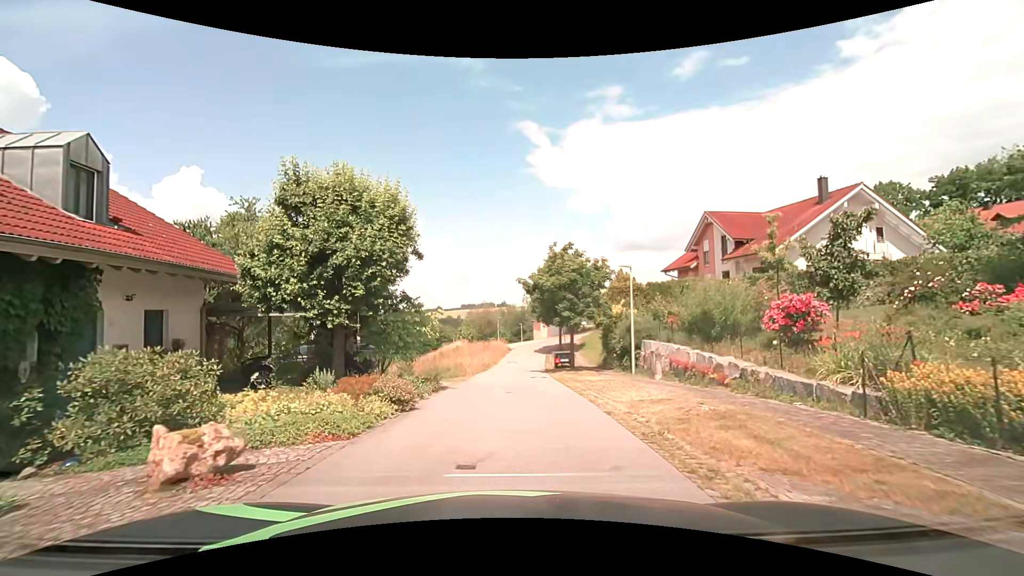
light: Day
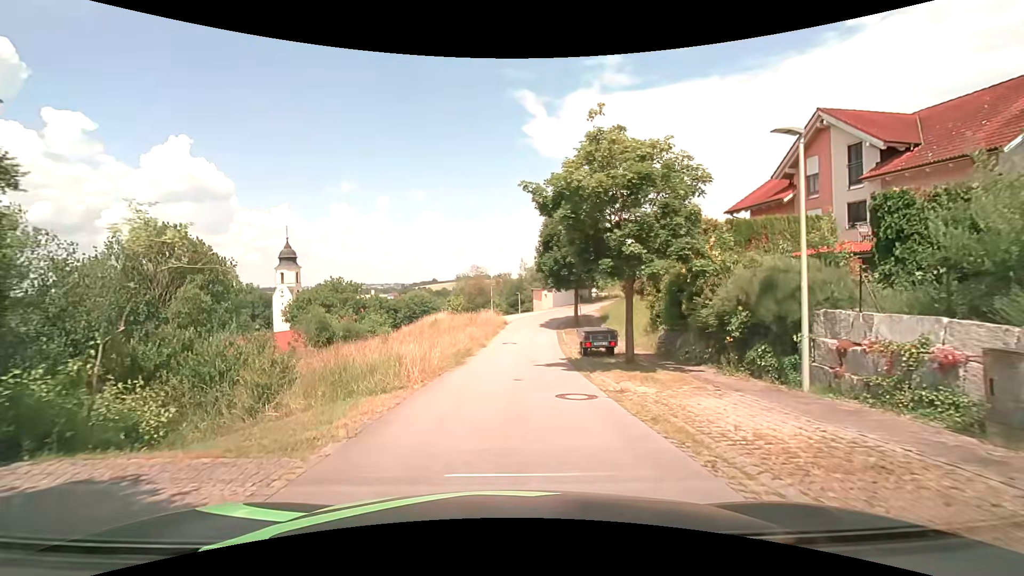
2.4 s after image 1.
(+0.2, +14.2) m; +1°
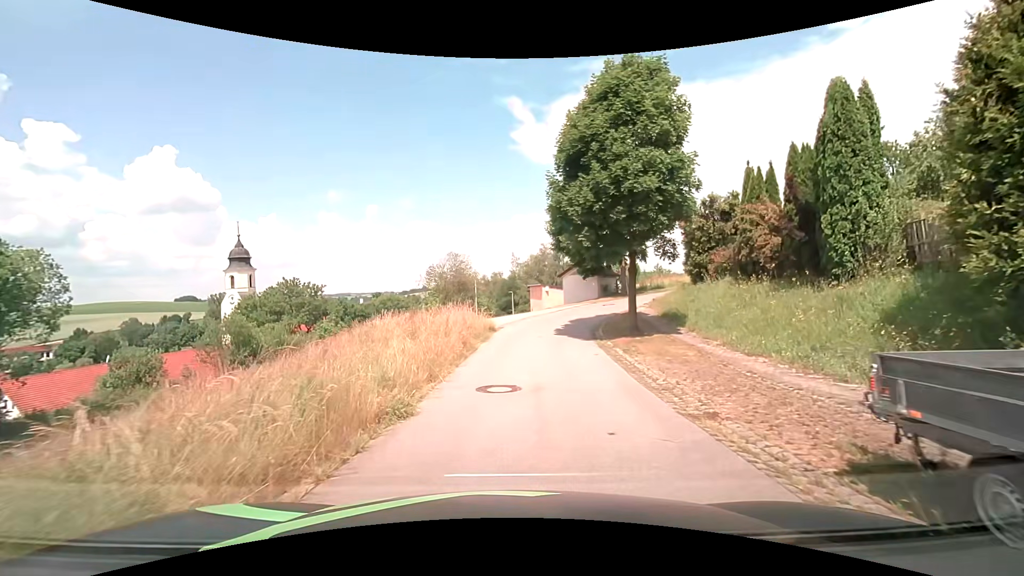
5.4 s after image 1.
(+0.1, +17.9) m; +2°
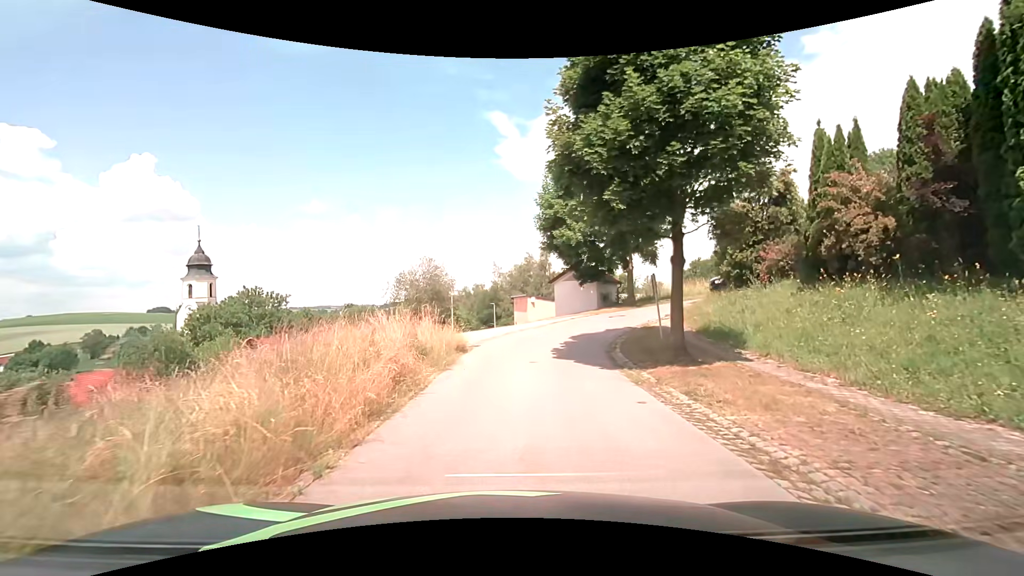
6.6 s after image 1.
(-0.1, +6.5) m; 0°
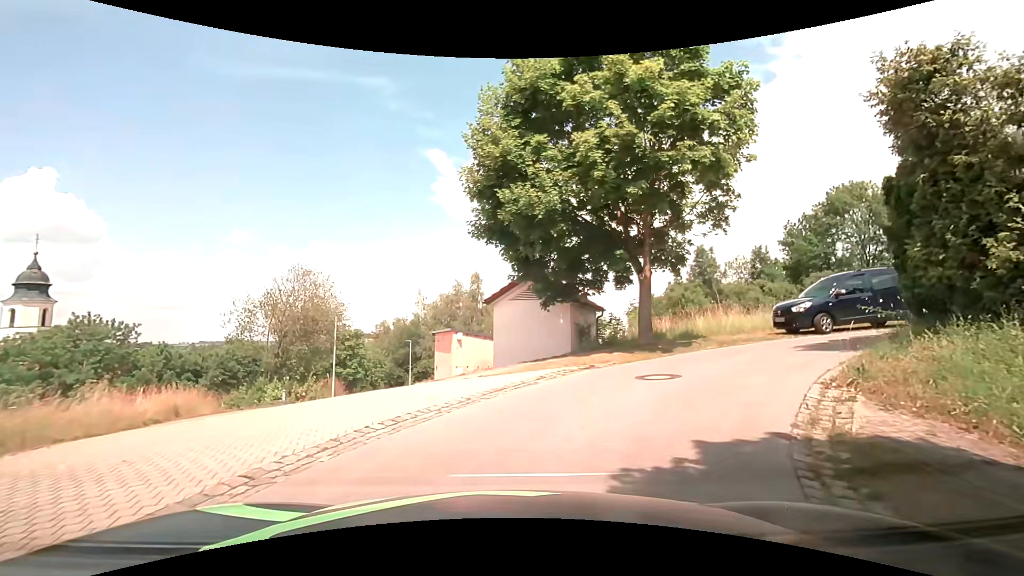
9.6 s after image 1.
(+0.8, +13.8) m; +5°
